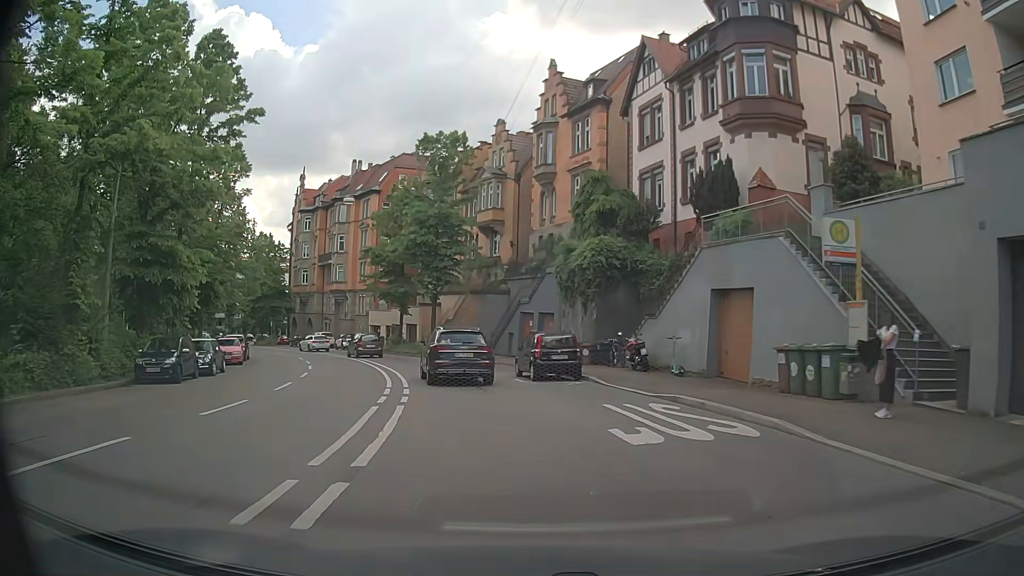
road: secondary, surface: asphalt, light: Day
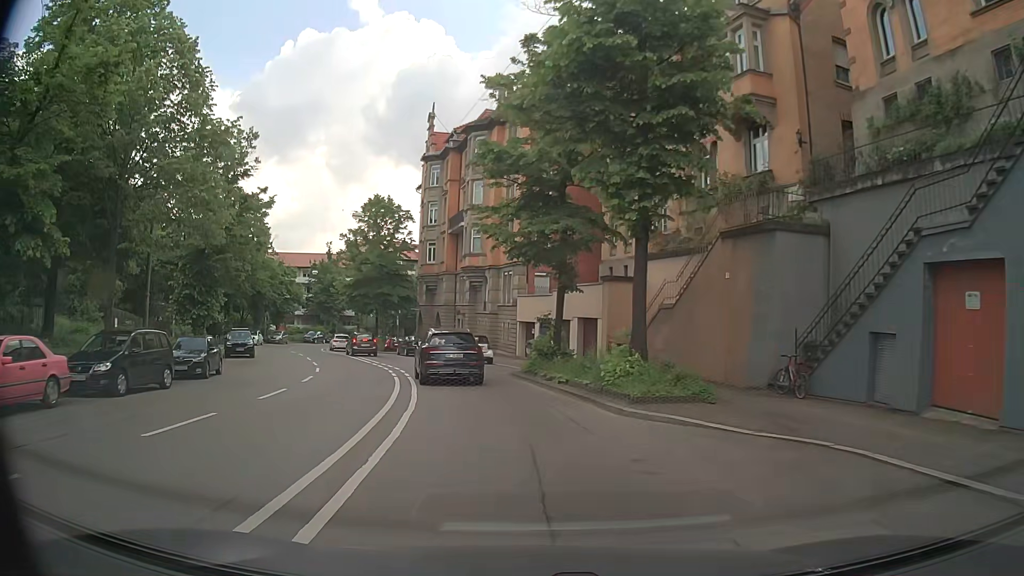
(-3.8, +28.0) m; -16°
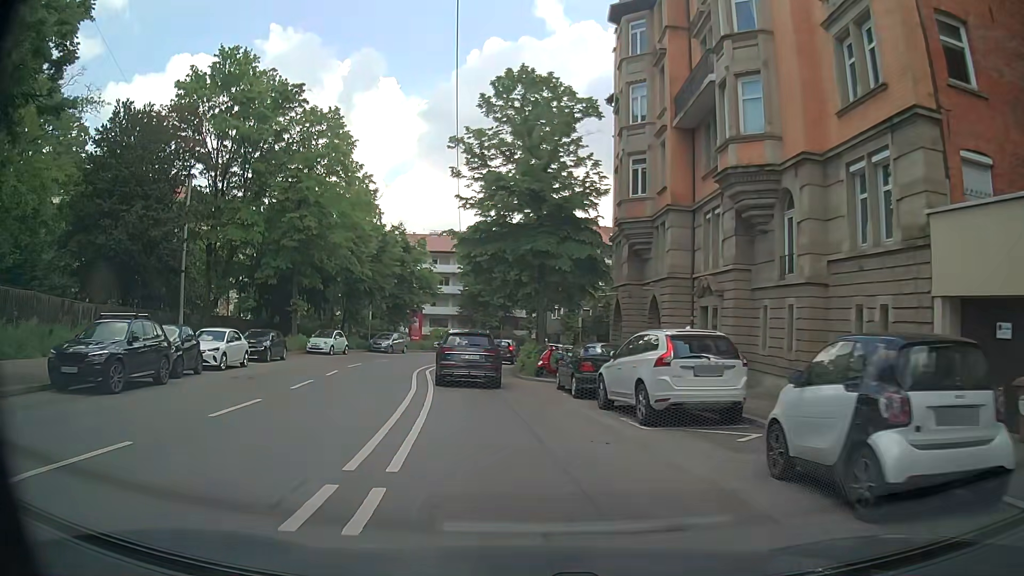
(-4.0, +29.1) m; -17°
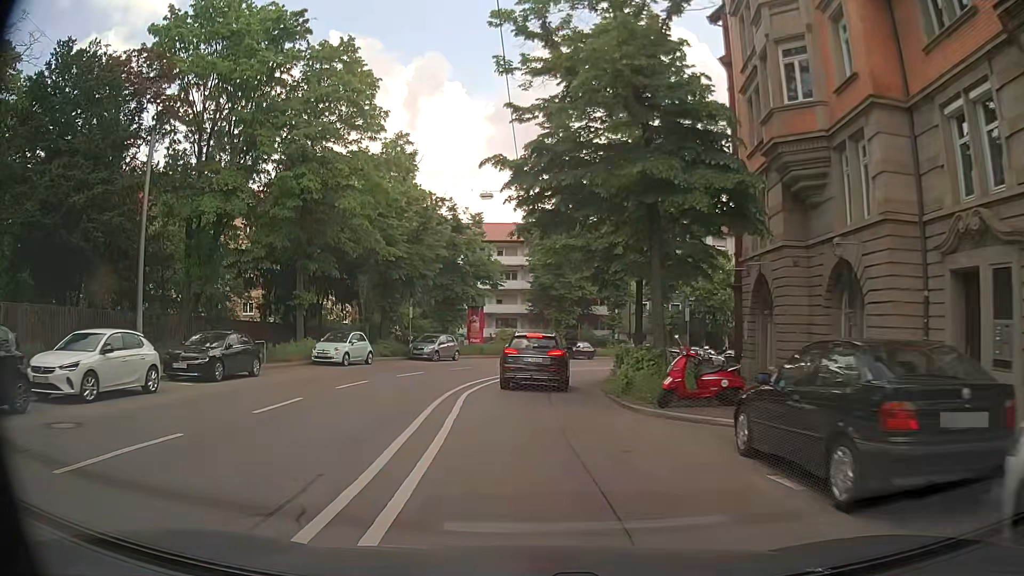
(-0.6, +11.6) m; -6°
